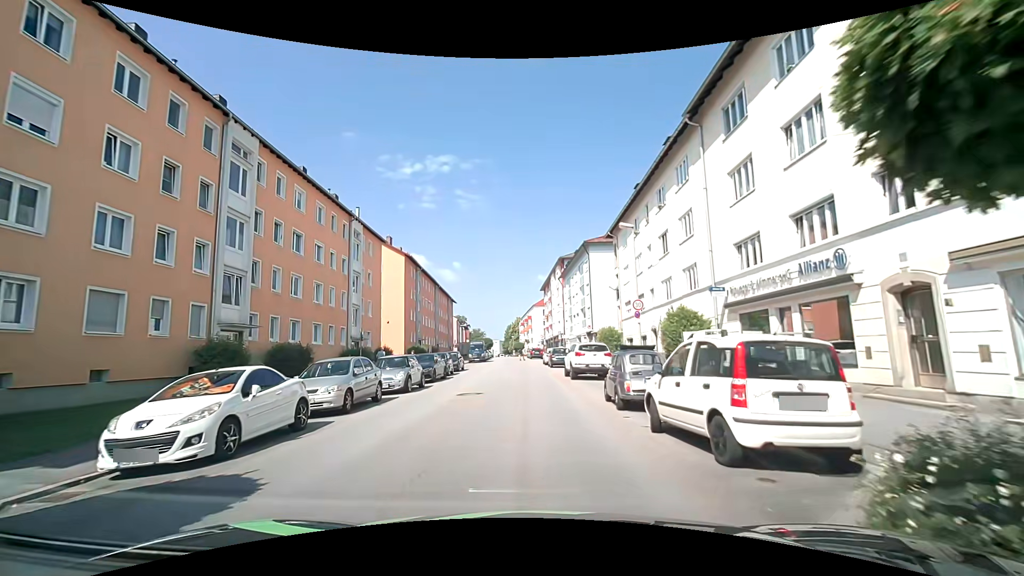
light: Day
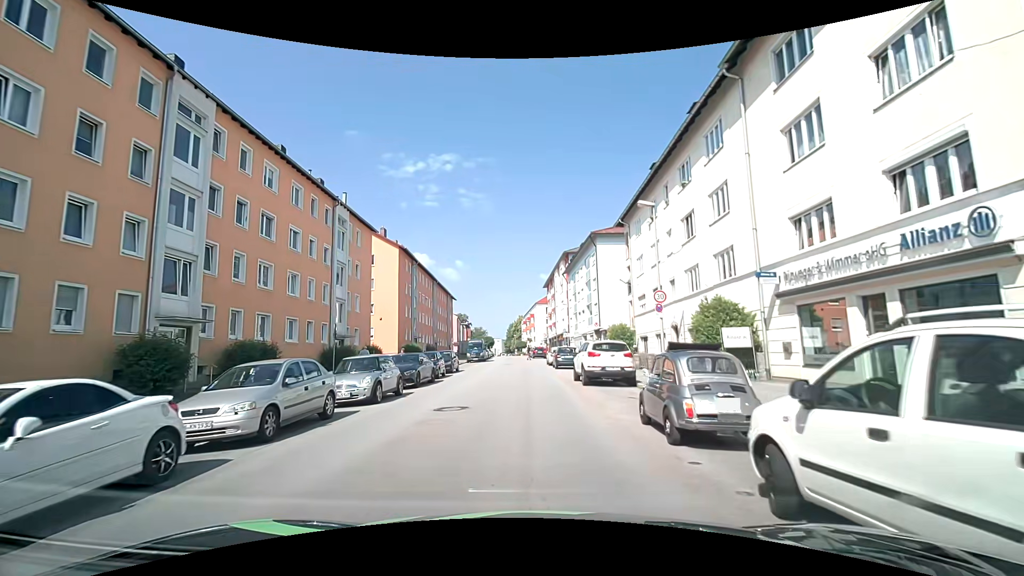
(0.0, +4.0) m; 0°
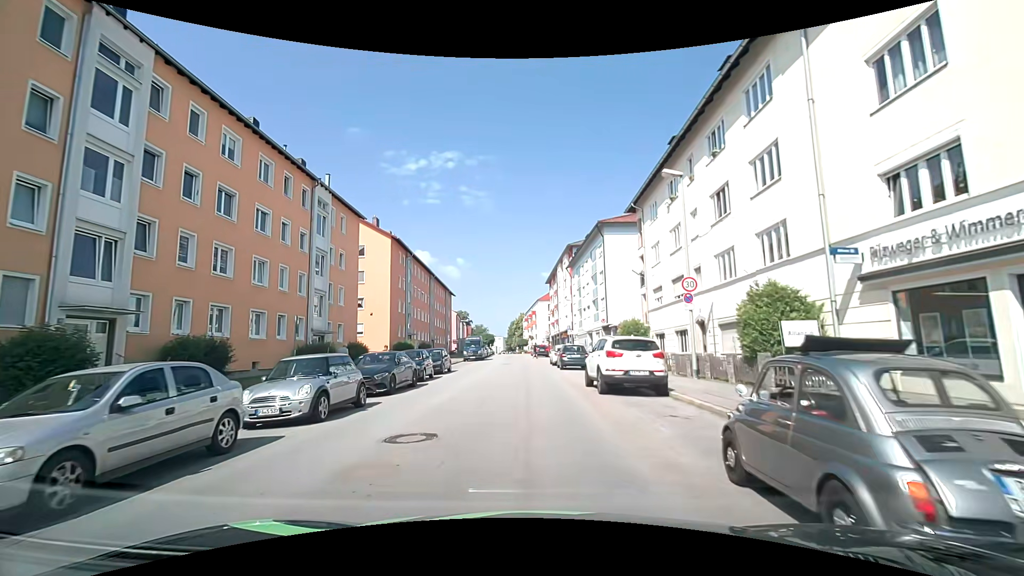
(0.0, +3.9) m; 0°
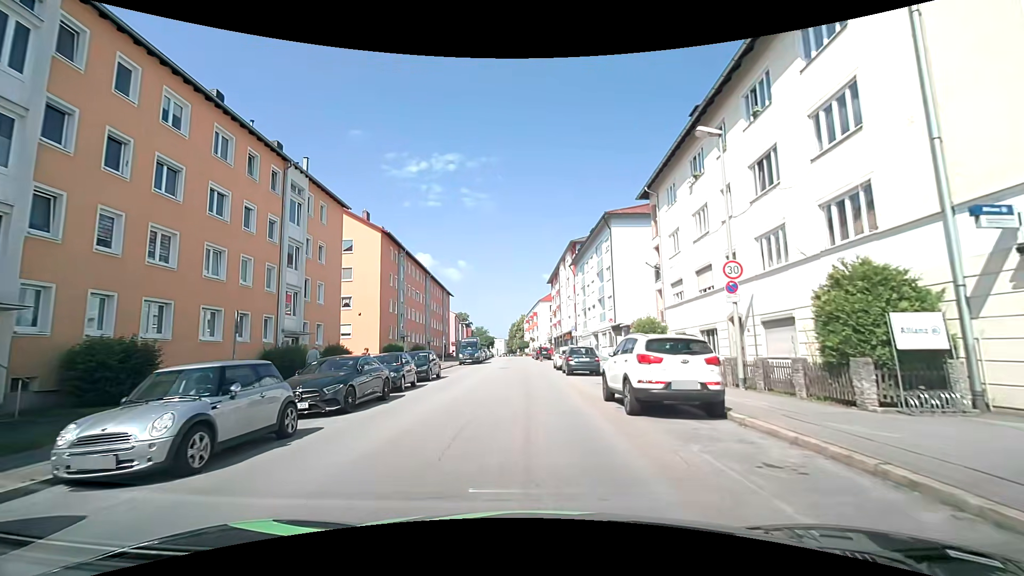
(0.0, +3.9) m; 0°
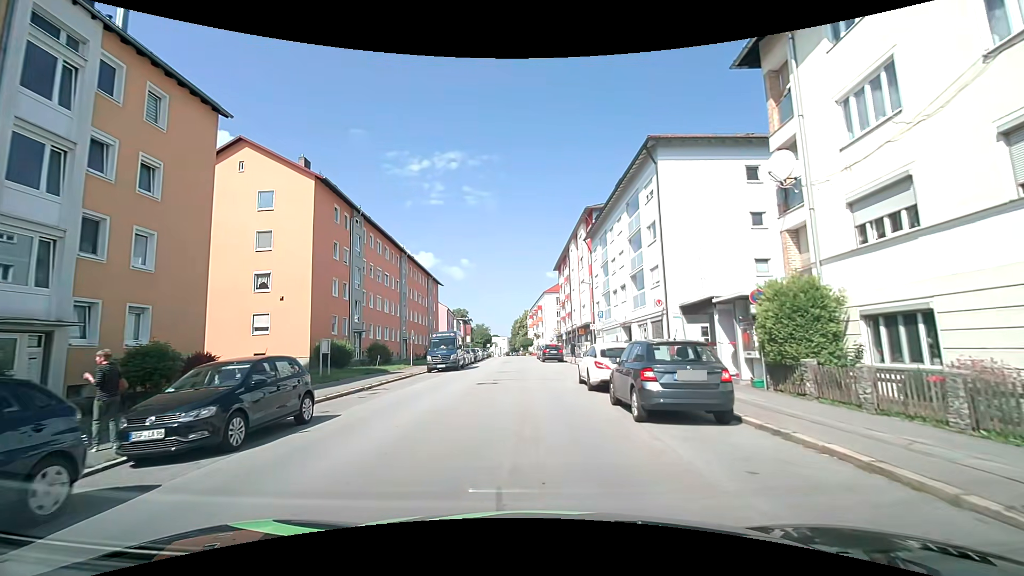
(-0.2, +15.9) m; -1°
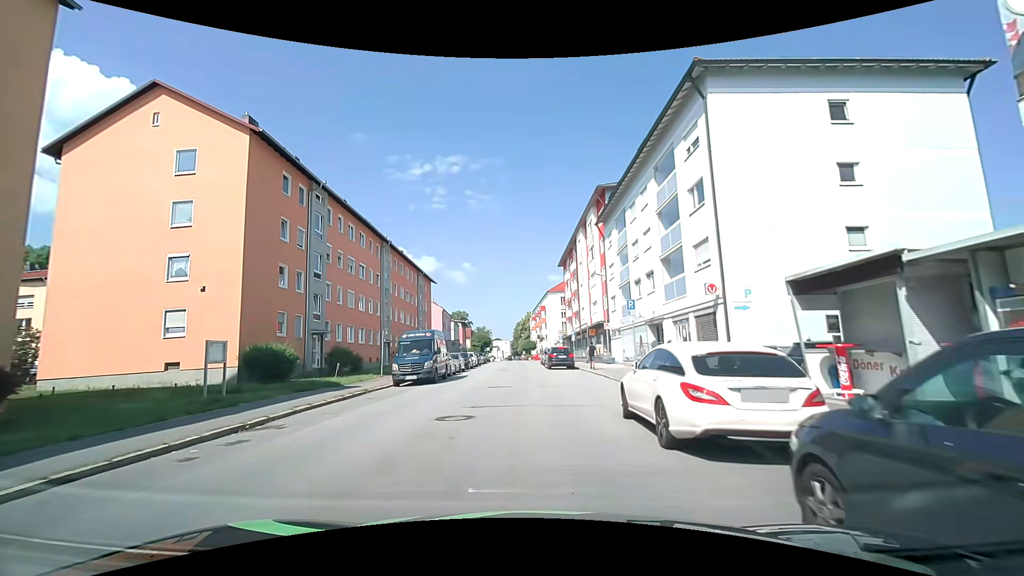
(-0.1, +8.2) m; 0°
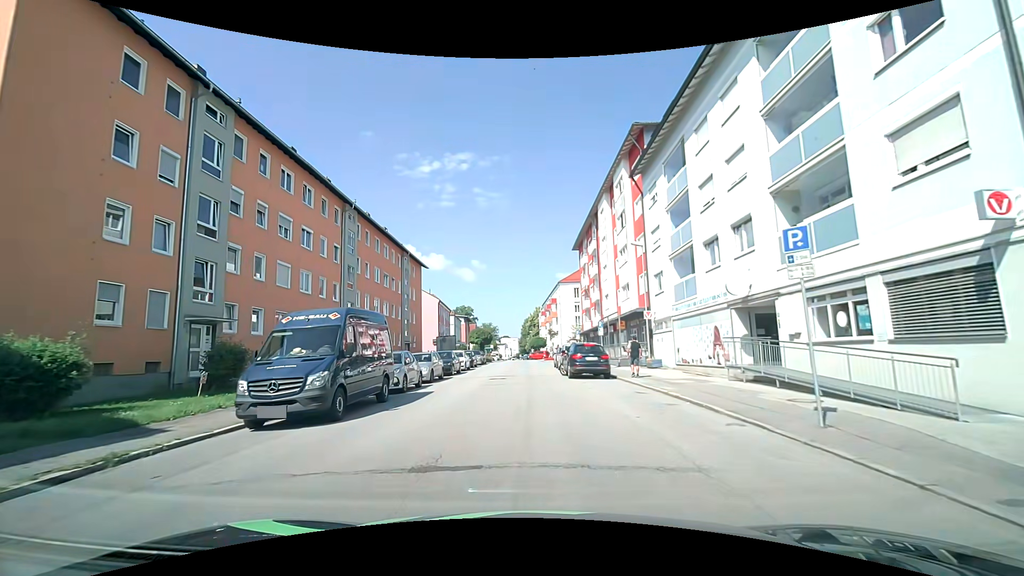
(-0.2, +12.5) m; -1°
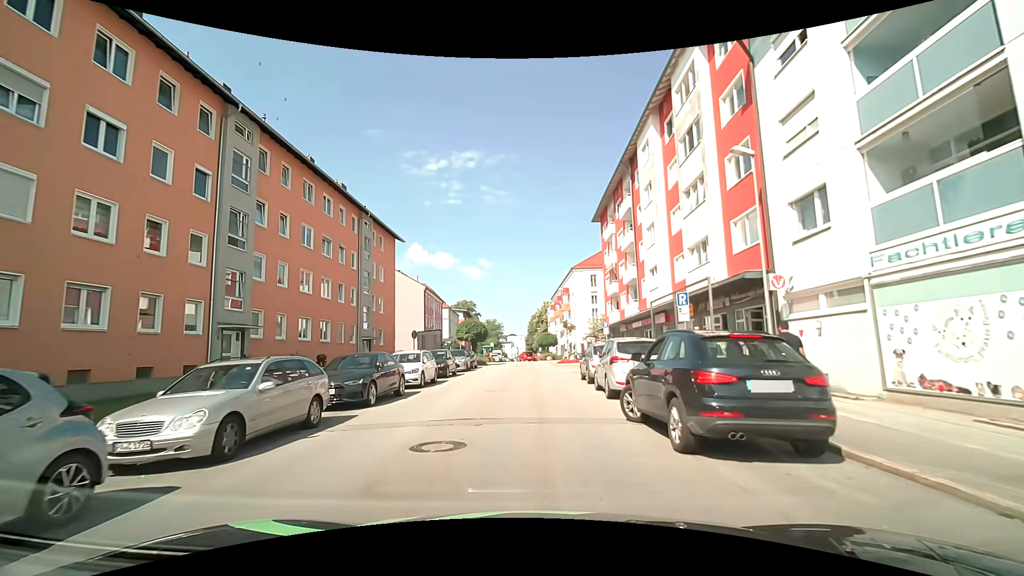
(-0.1, +15.5) m; +1°
